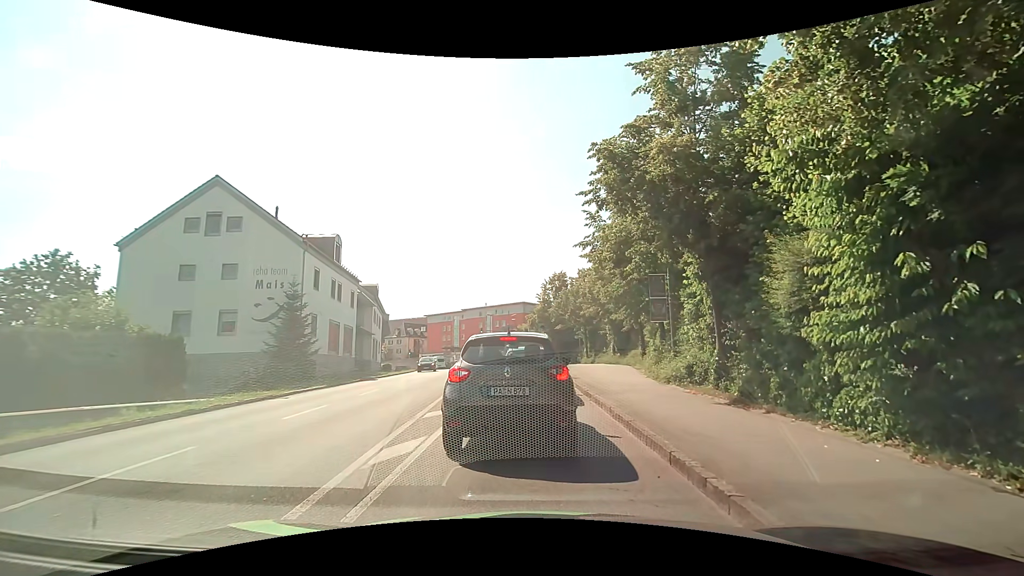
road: tertiary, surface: asphalt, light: Day
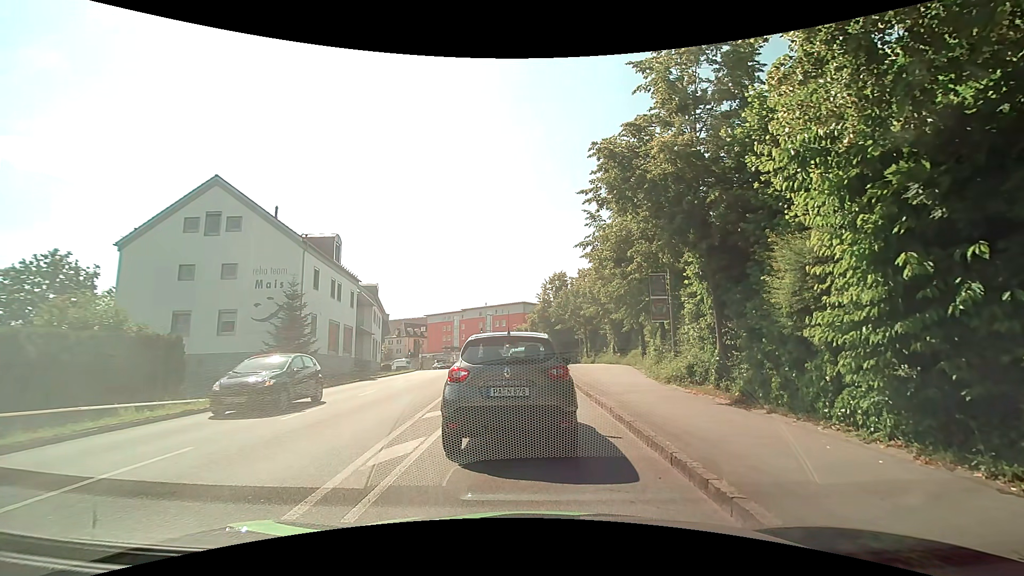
(0.0, +0.1) m; 0°
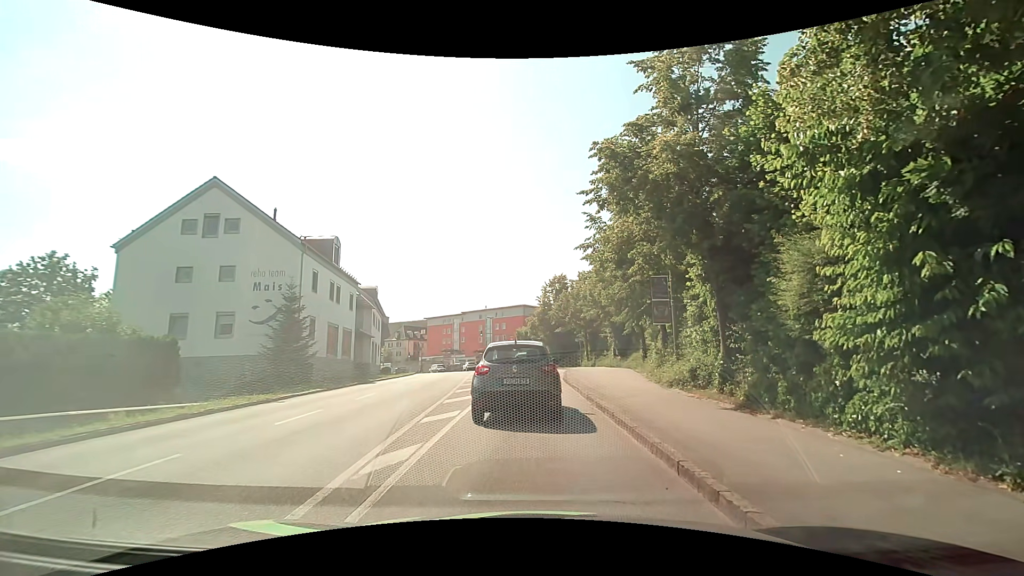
(0.0, +0.3) m; 0°
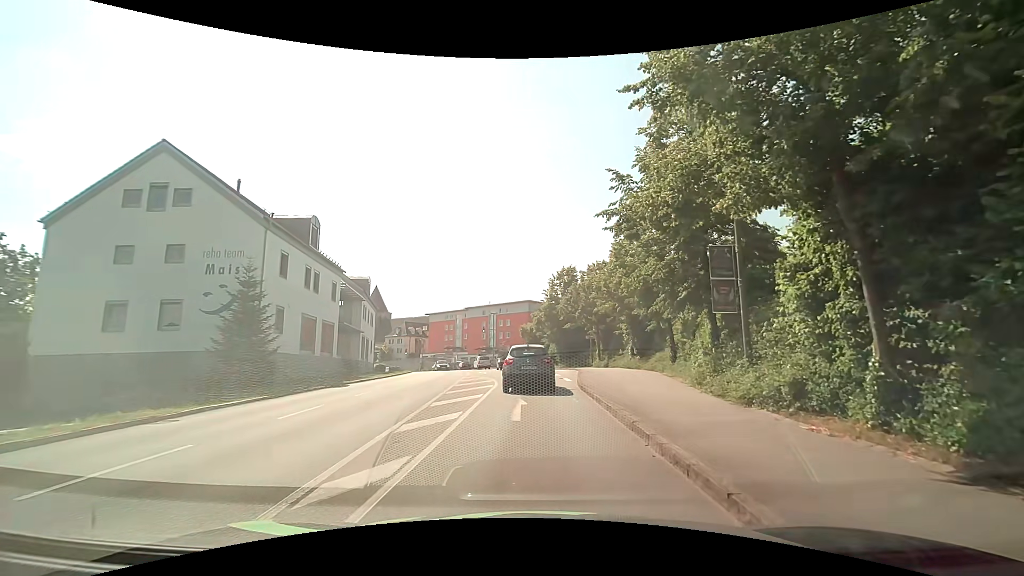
(-0.1, +5.8) m; 0°
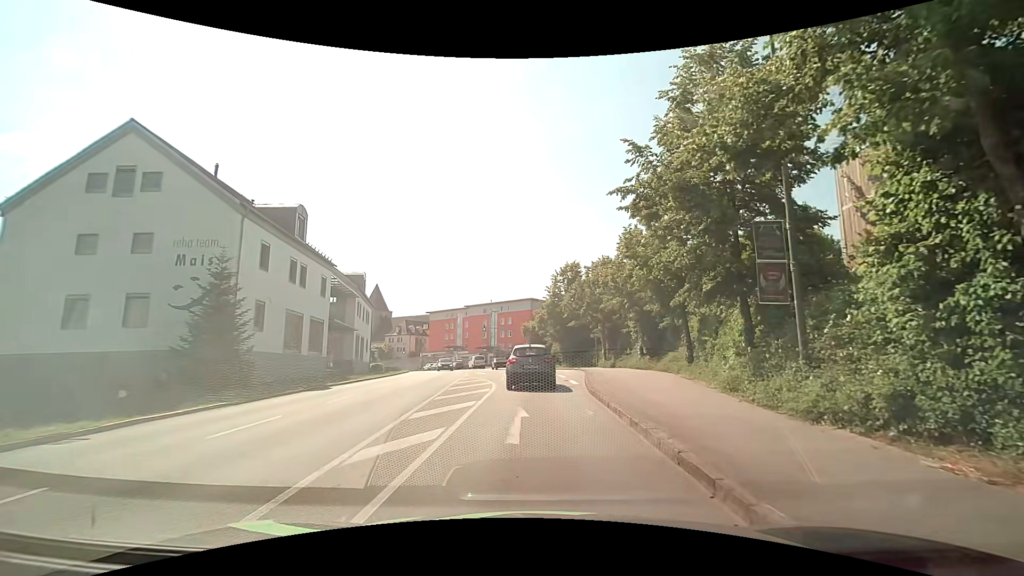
(0.0, +2.6) m; -2°
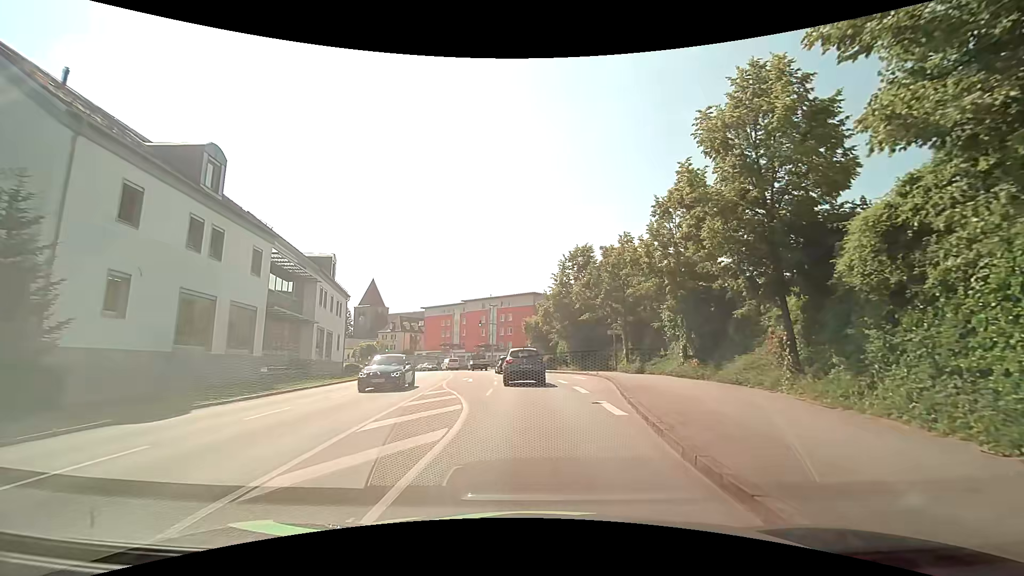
(+0.1, +9.9) m; +2°
